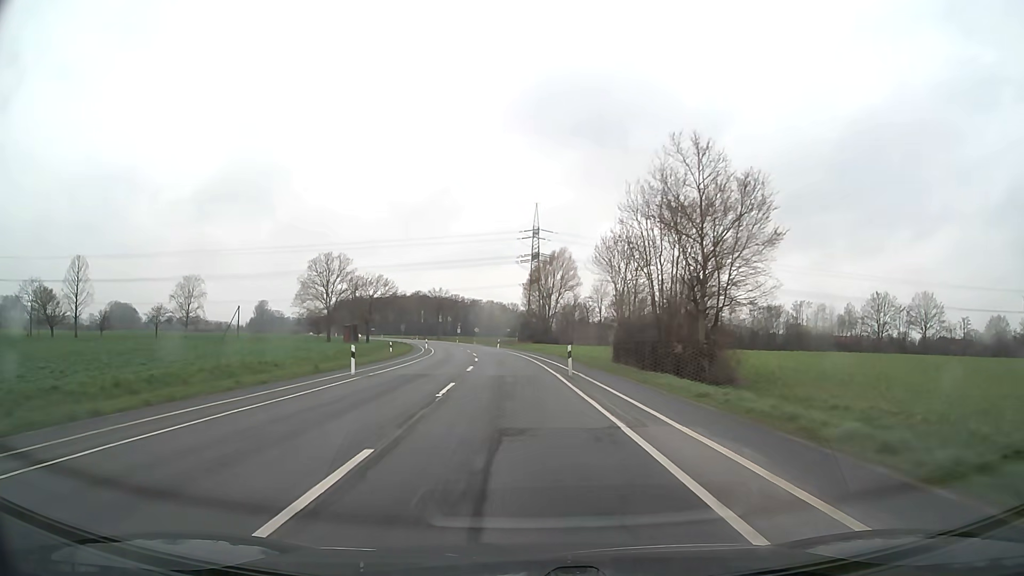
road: secondary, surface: asphalt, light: Day
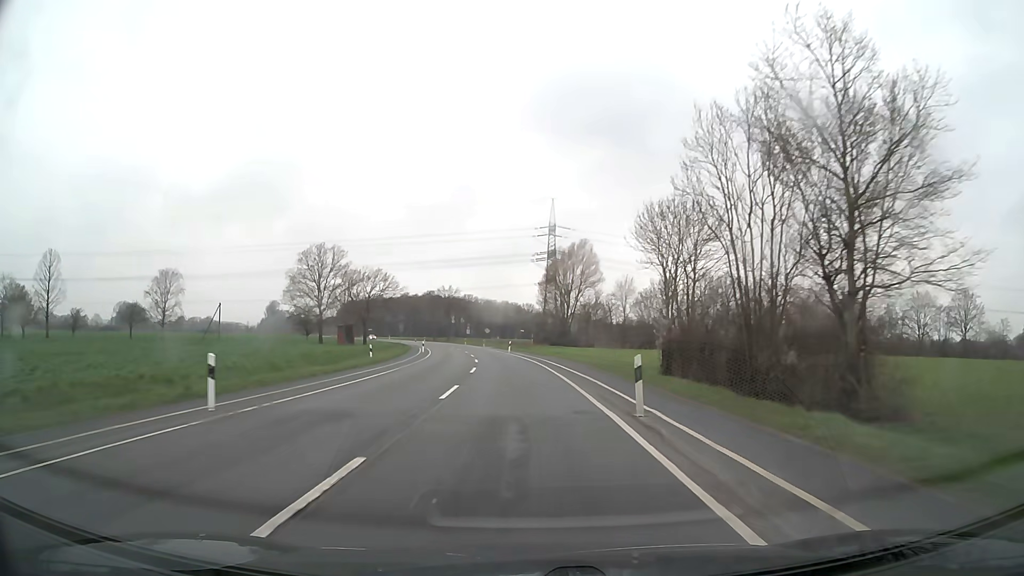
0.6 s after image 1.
(-0.2, +12.5) m; -1°
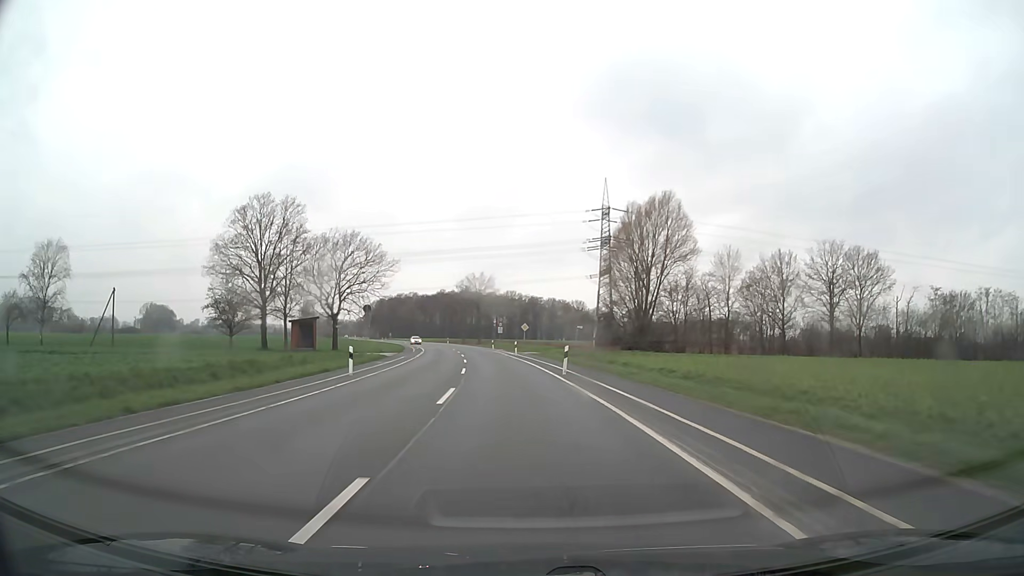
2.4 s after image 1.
(-1.2, +37.5) m; -4°
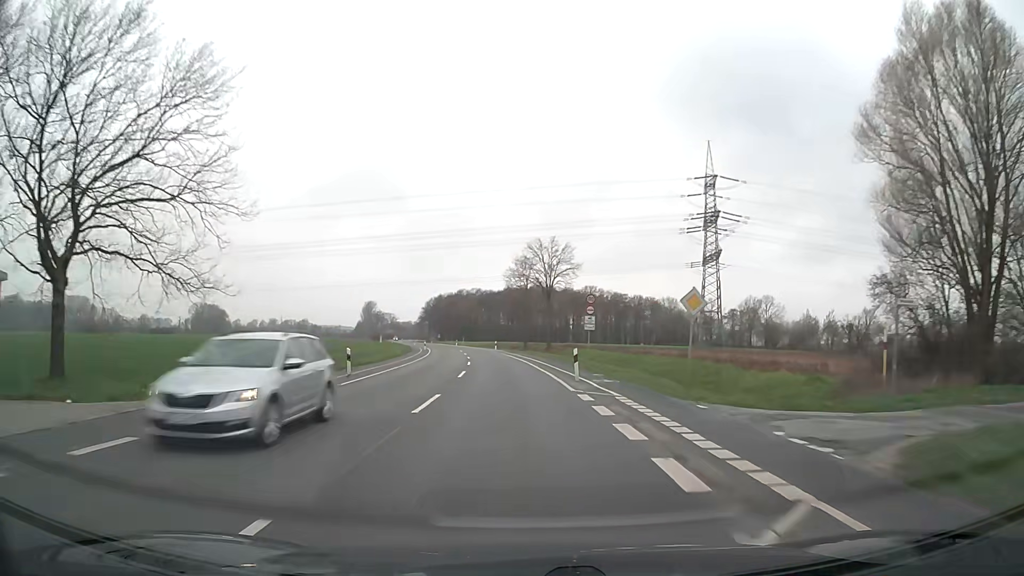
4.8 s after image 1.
(-2.7, +49.9) m; -6°
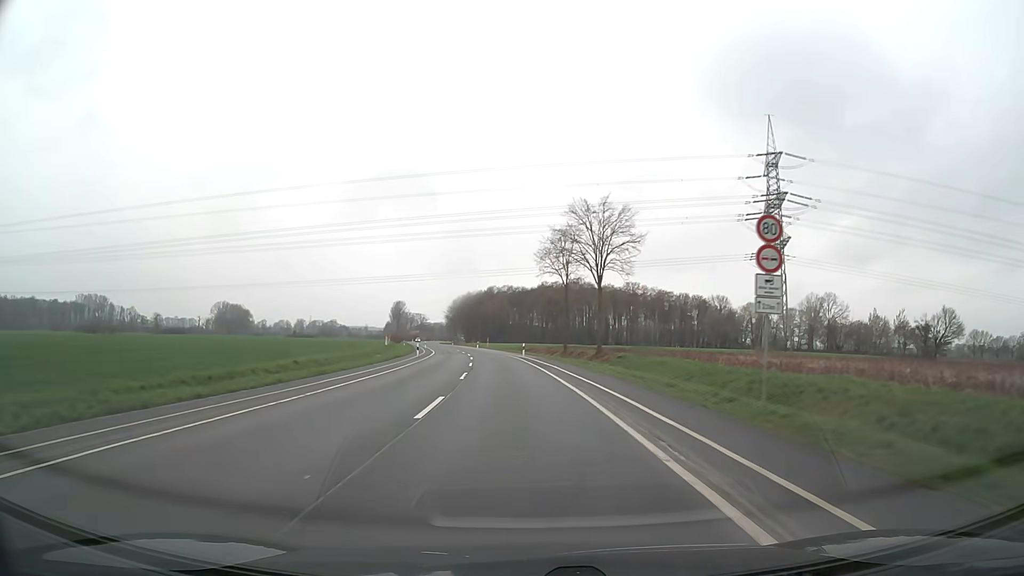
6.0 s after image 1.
(-0.6, +25.0) m; -3°
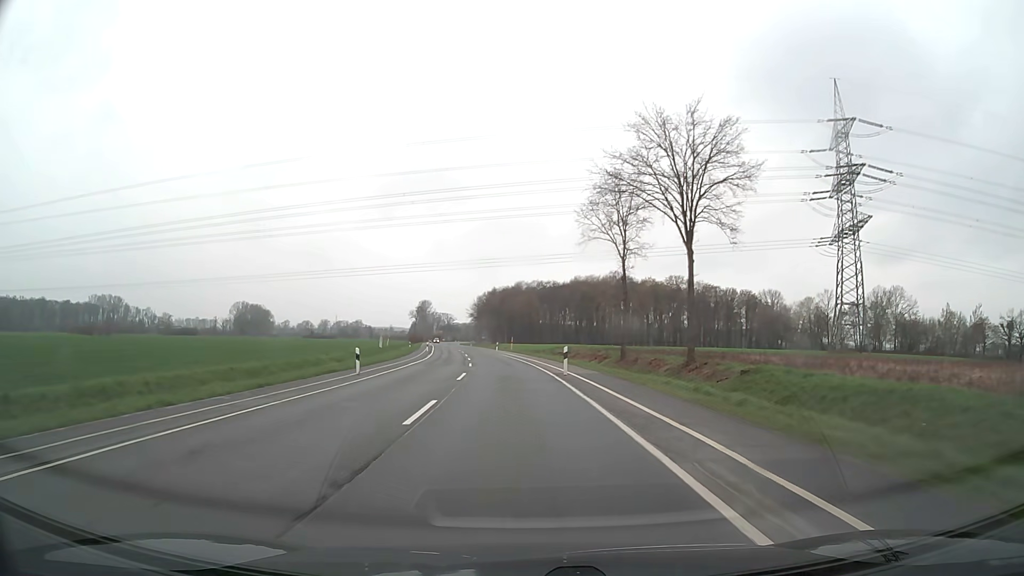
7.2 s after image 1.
(-0.5, +25.0) m; -2°
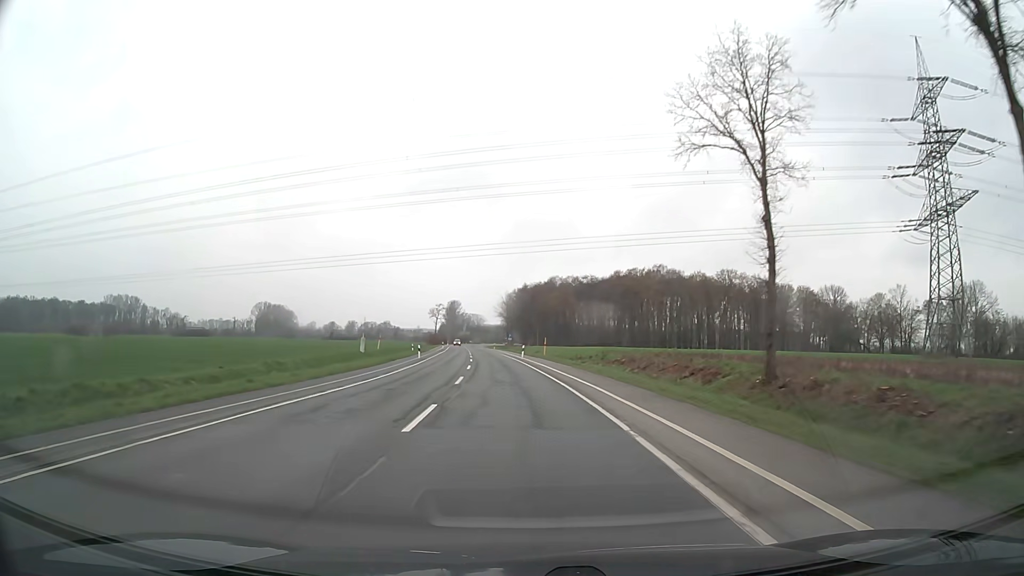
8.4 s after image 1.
(-0.6, +25.0) m; -3°
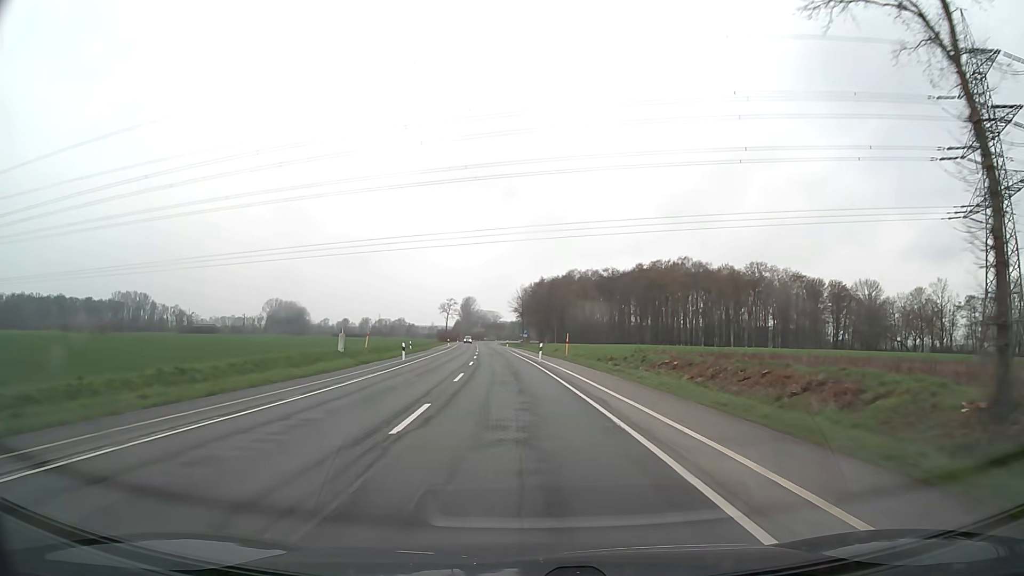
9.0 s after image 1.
(-0.2, +12.5) m; -2°
(0, +10) (0, +20) (-1, +30) (-1, +40) (-2, +50) (-3, +60) (-3, +70) (-4, +80) (-5, +90) (-5, +100) m
